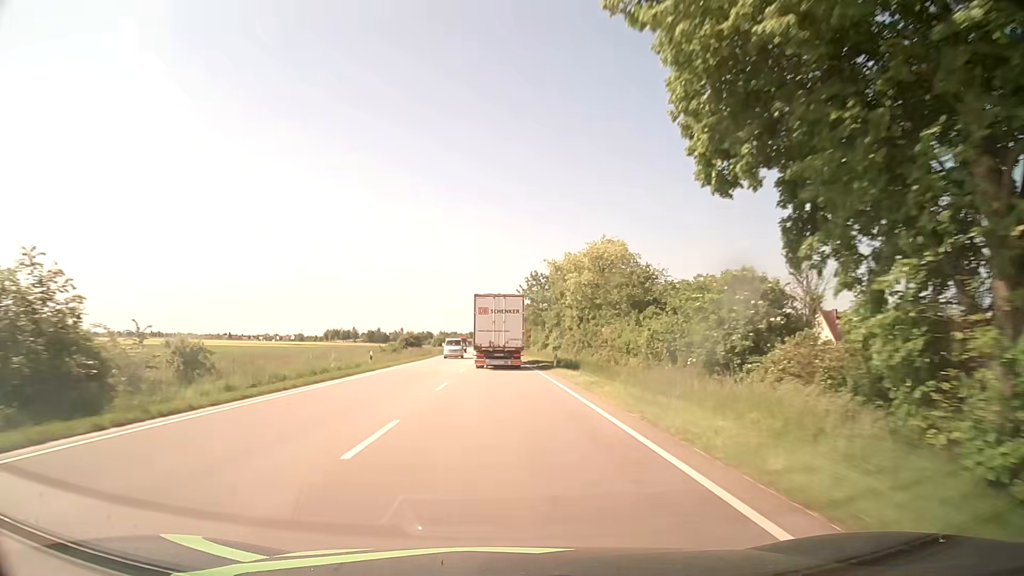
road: primary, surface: asphalt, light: Day
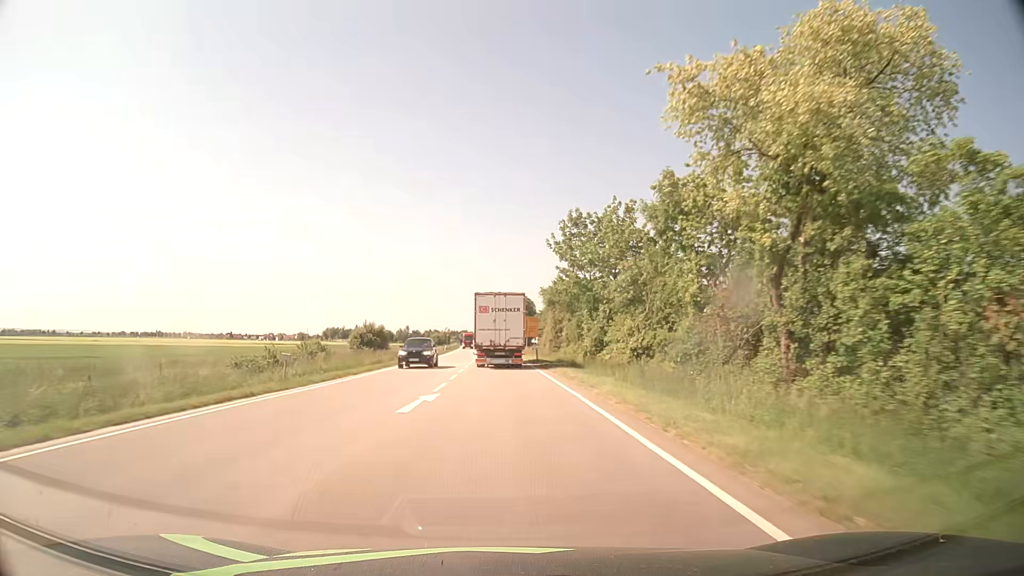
(-0.2, +35.6) m; -1°
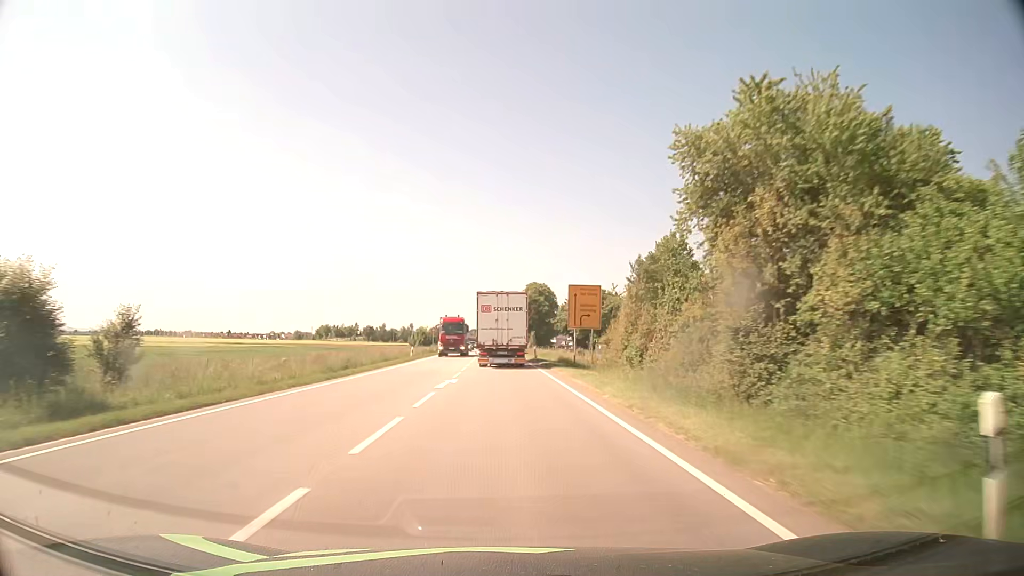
(-0.5, +46.9) m; -1°
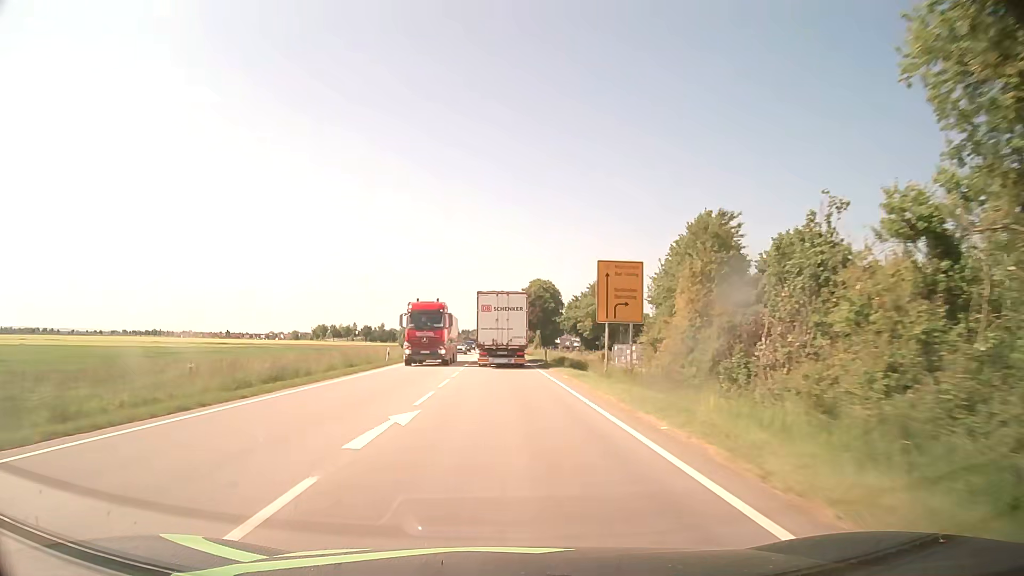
(0.0, +11.6) m; 0°
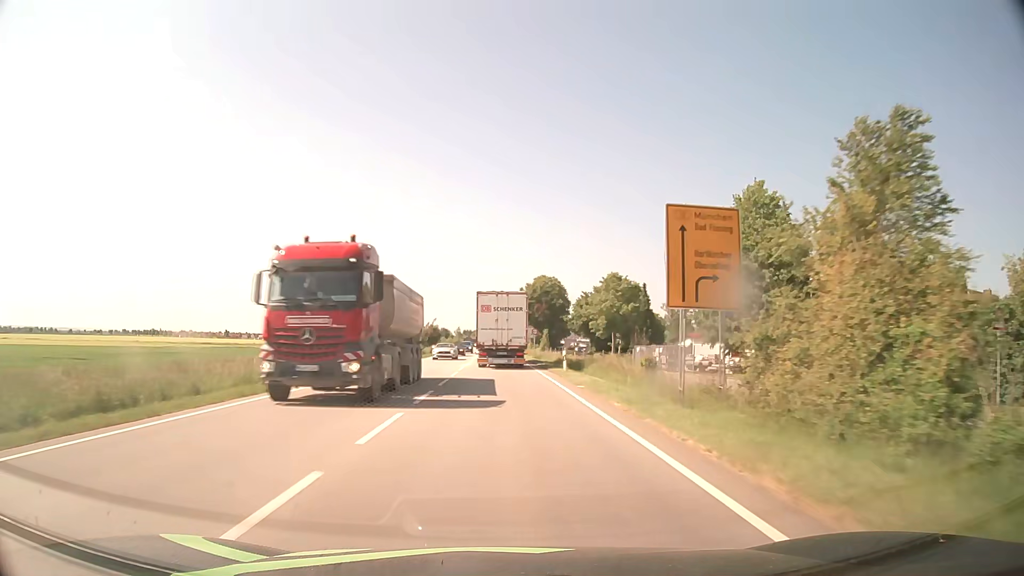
(0.0, +11.6) m; 0°
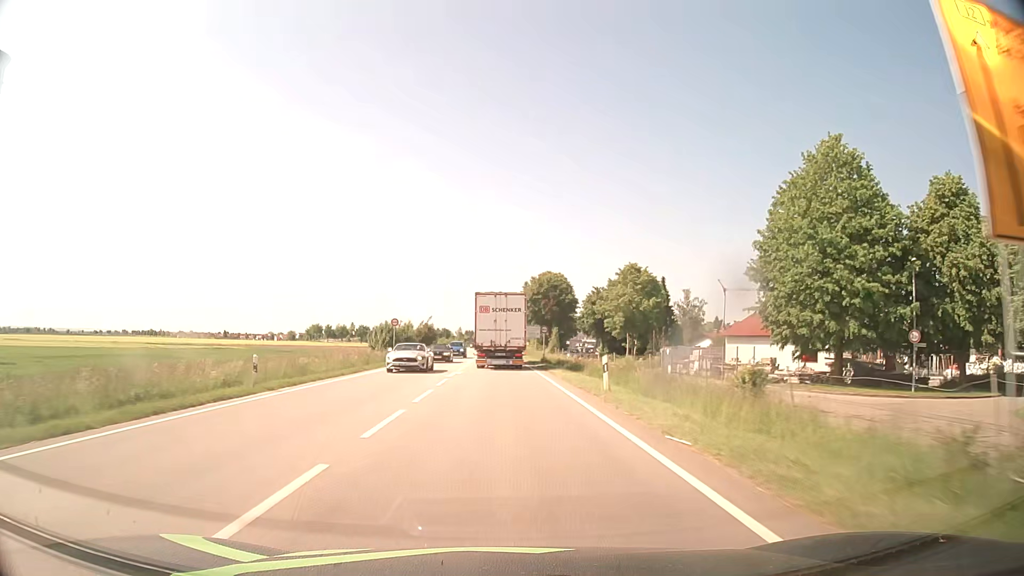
(0.0, +11.5) m; 0°
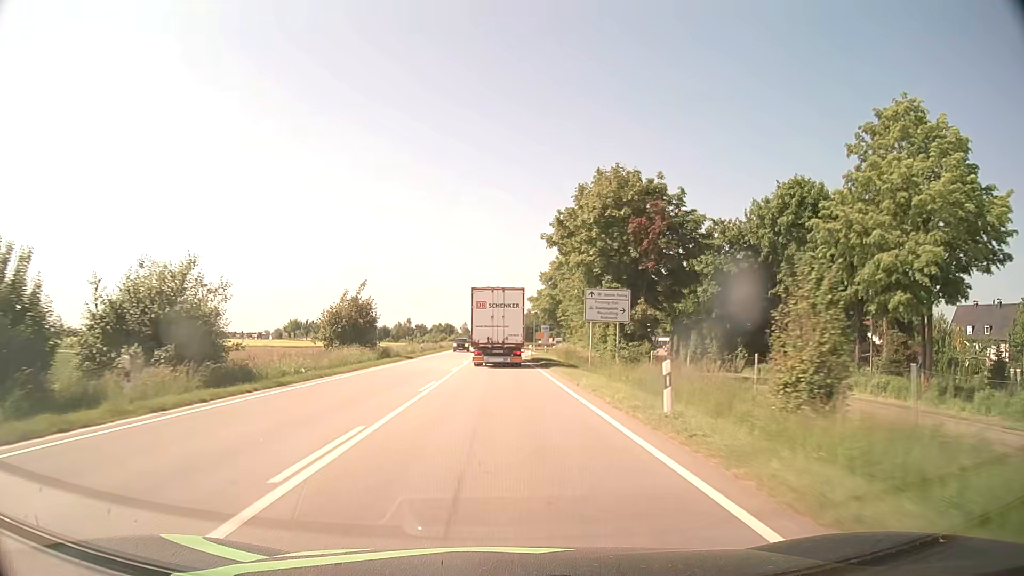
(-0.7, +57.0) m; -1°
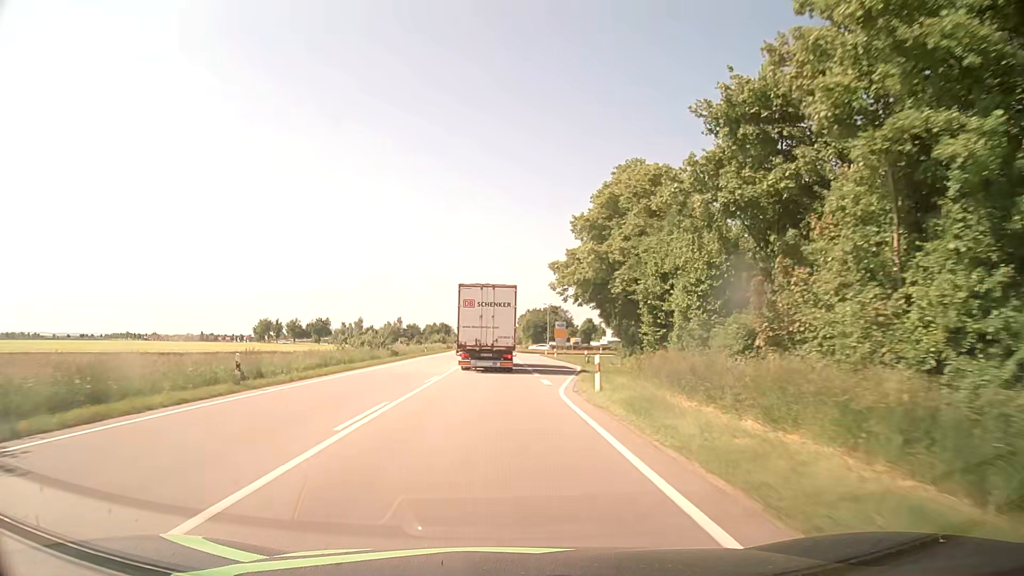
(-0.1, +42.8) m; 0°
(0, +10) (0, +20) (+1, +30) (+1, +40) (+2, +50) (+2, +60) (+2, +70) (+2, +80) (+2, +90) (+4, +100) m
